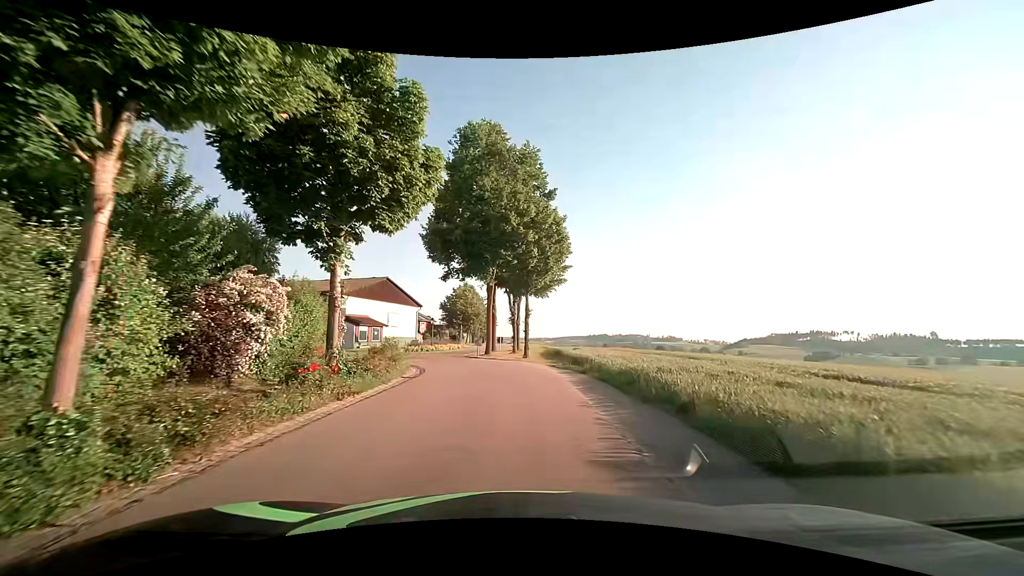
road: tertiary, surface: asphalt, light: Day
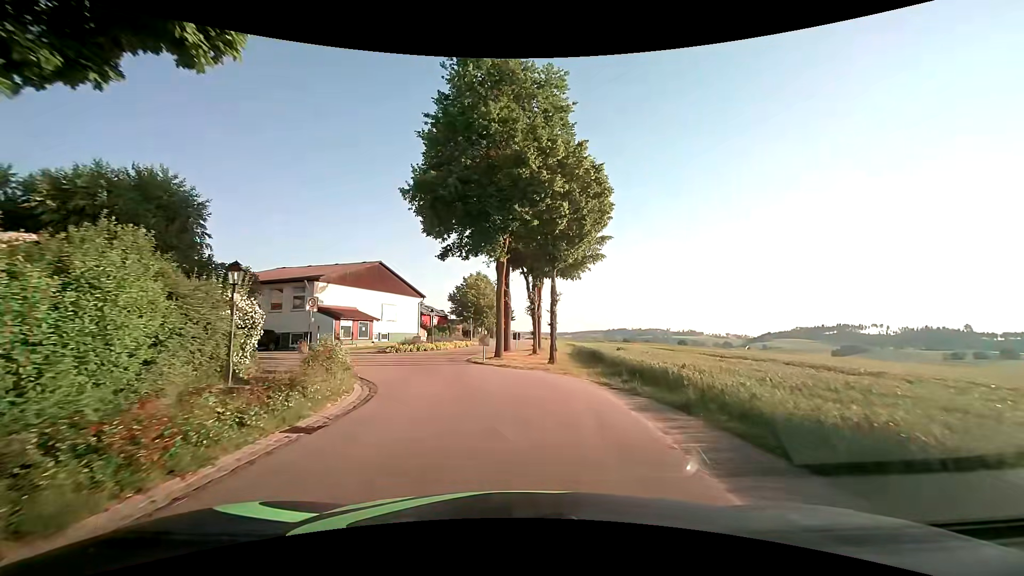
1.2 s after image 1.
(-0.1, +9.1) m; -2°
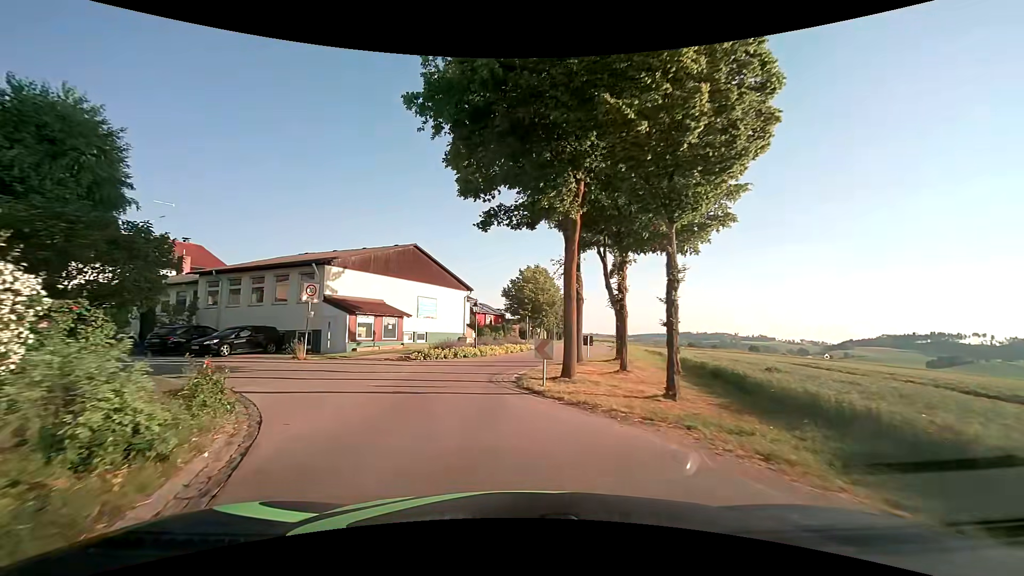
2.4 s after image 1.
(-0.4, +9.1) m; -7°
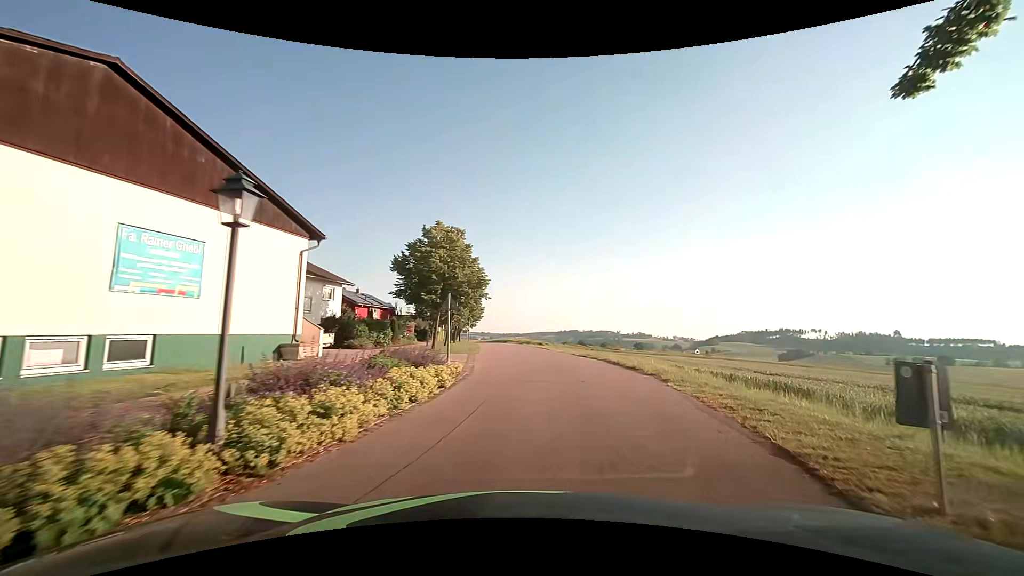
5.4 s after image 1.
(-1.0, +22.5) m; +13°
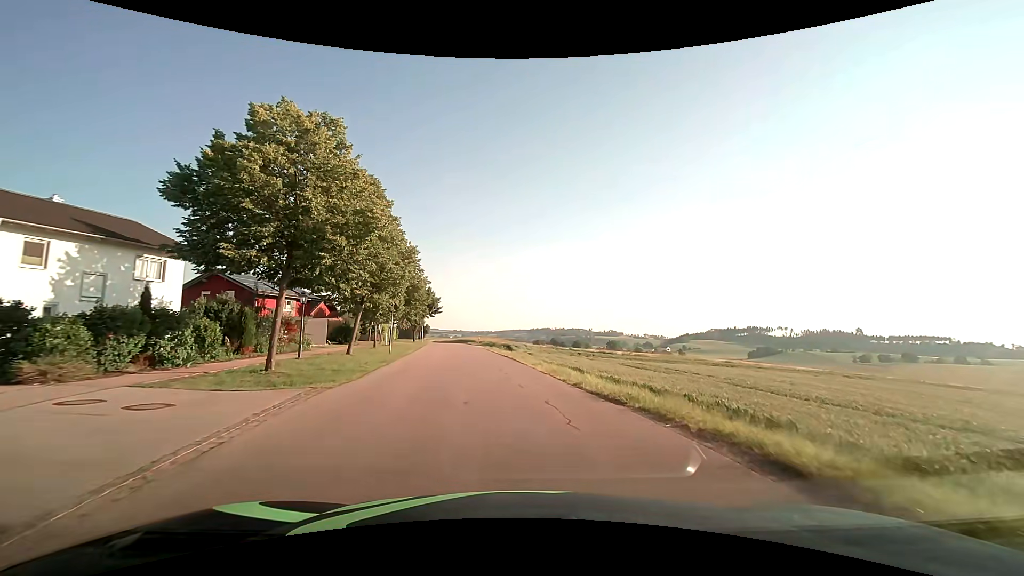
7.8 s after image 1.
(+1.0, +17.8) m; +3°
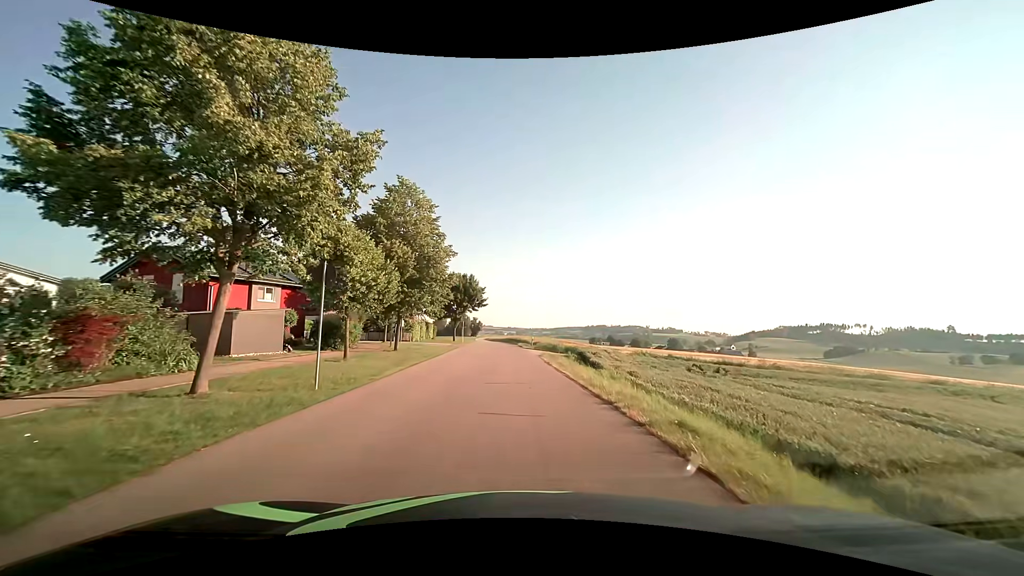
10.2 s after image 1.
(-1.1, +17.8) m; -6°
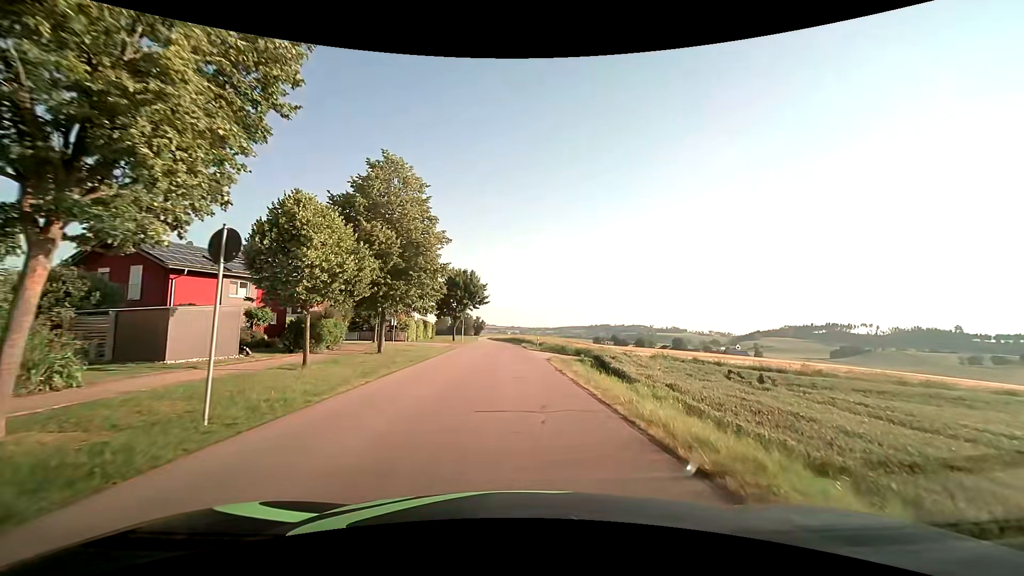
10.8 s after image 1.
(0.0, +4.5) m; 0°
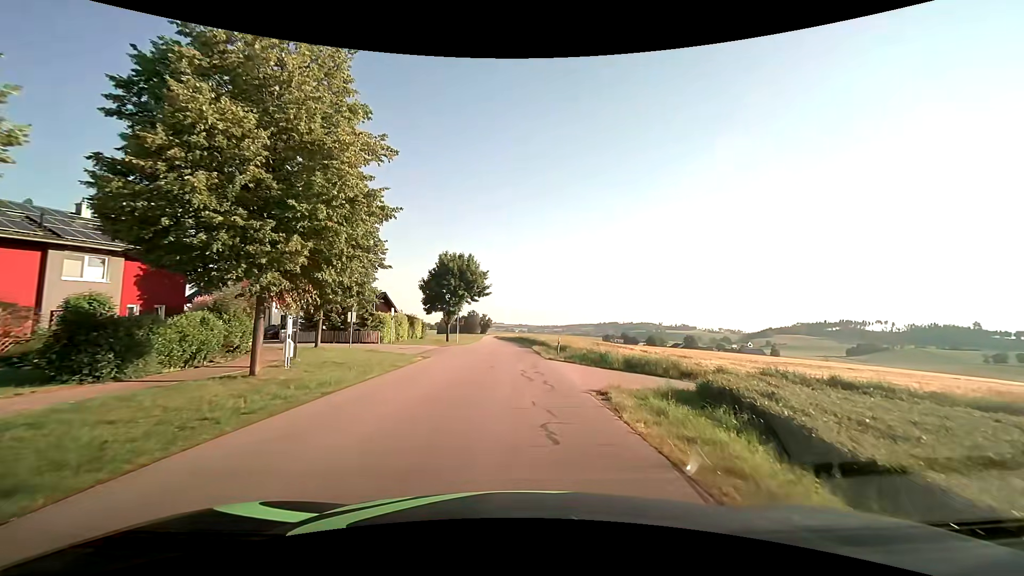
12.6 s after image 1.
(-0.2, +13.7) m; -1°
(0, +10) (0, +20) (-1, +30) (-1, +40) (-1, +50) (-2, +60) (-2, +70) (-2, +80) (-3, +90) (-3, +100) m
